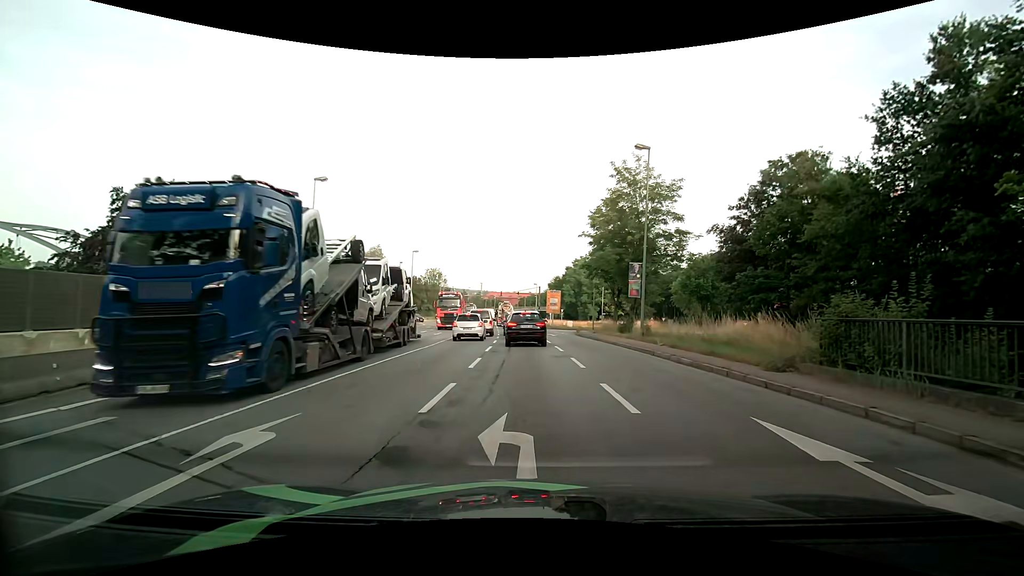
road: primary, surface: asphalt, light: Day
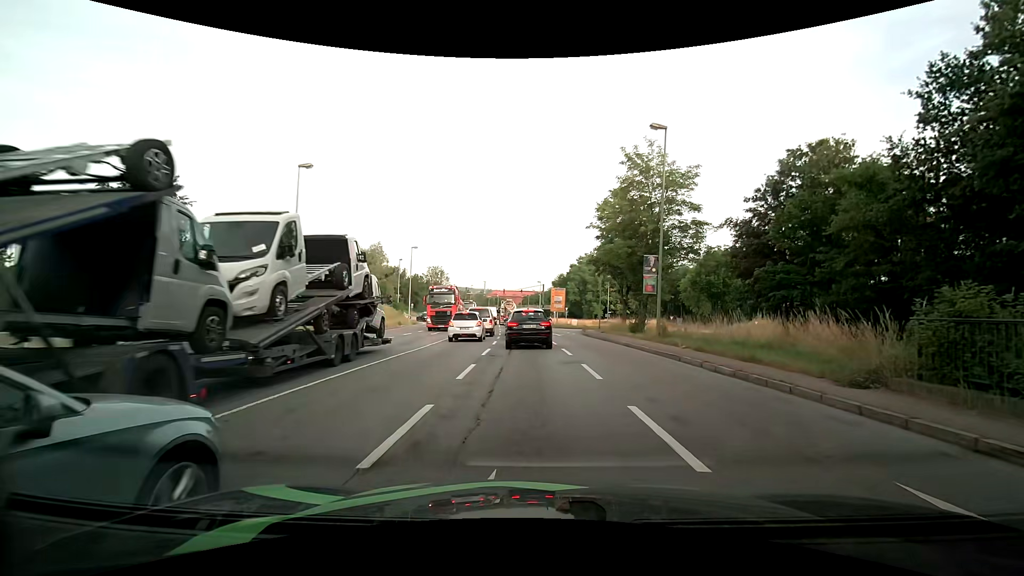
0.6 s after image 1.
(0.0, +2.5) m; -1°
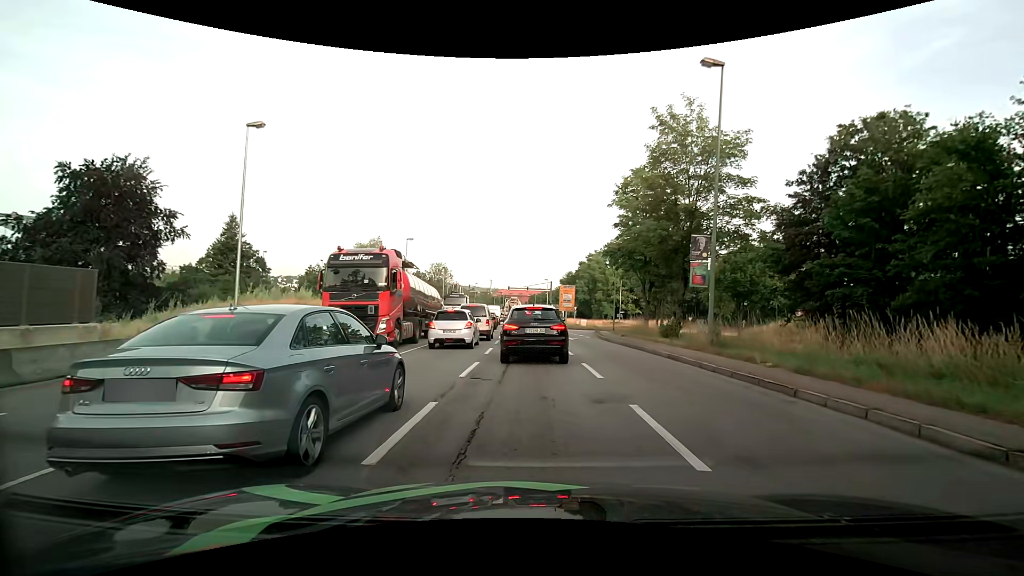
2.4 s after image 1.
(0.0, +5.9) m; -1°
(0, +10) (0, +20) (-1, +30) (-1, +40) (-2, +50) (-2, +60) (-3, +70) (-4, +80) (-6, +90) (-13, +96) m
